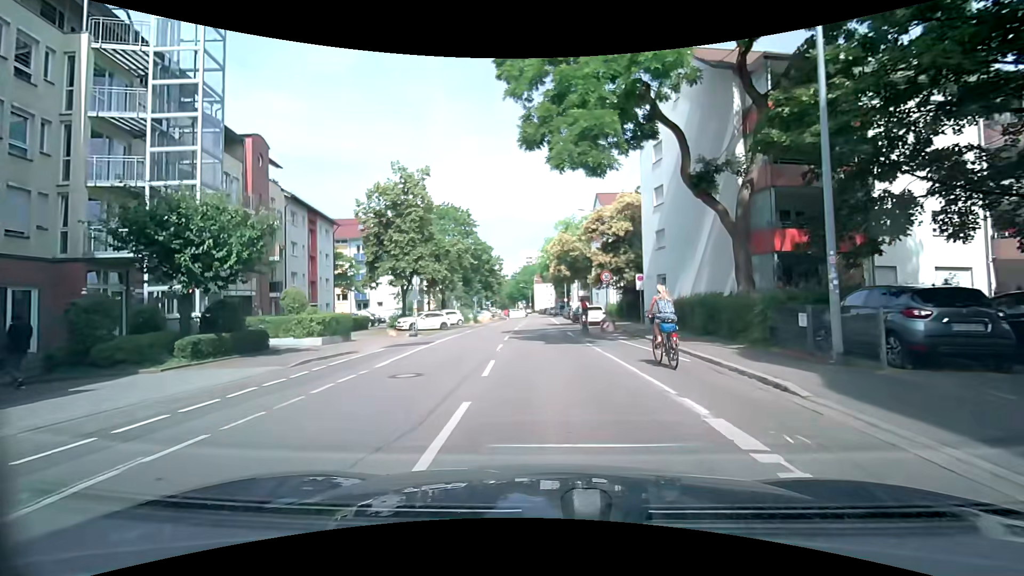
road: residential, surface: asphalt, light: Day
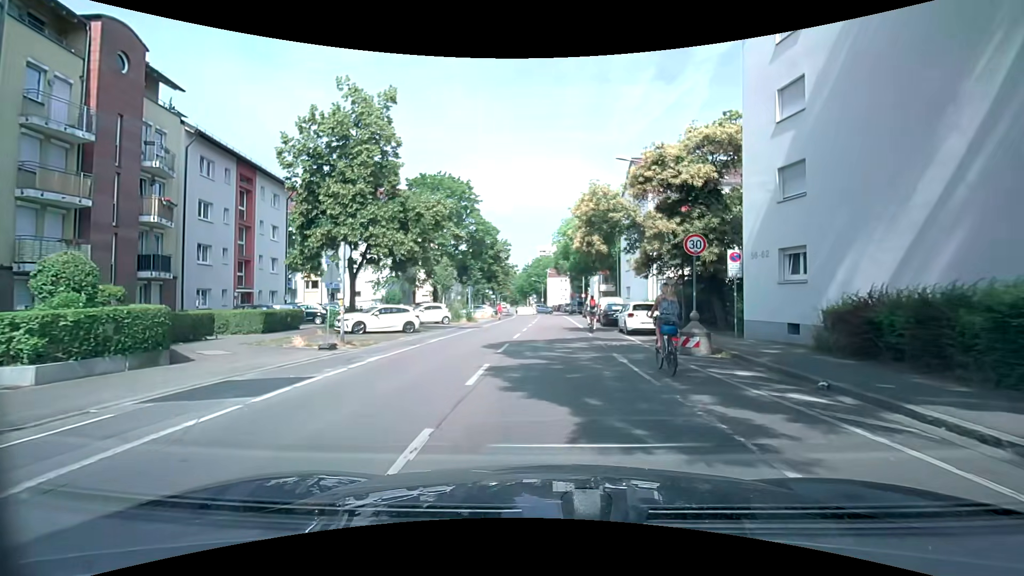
(-0.4, +13.7) m; -3°
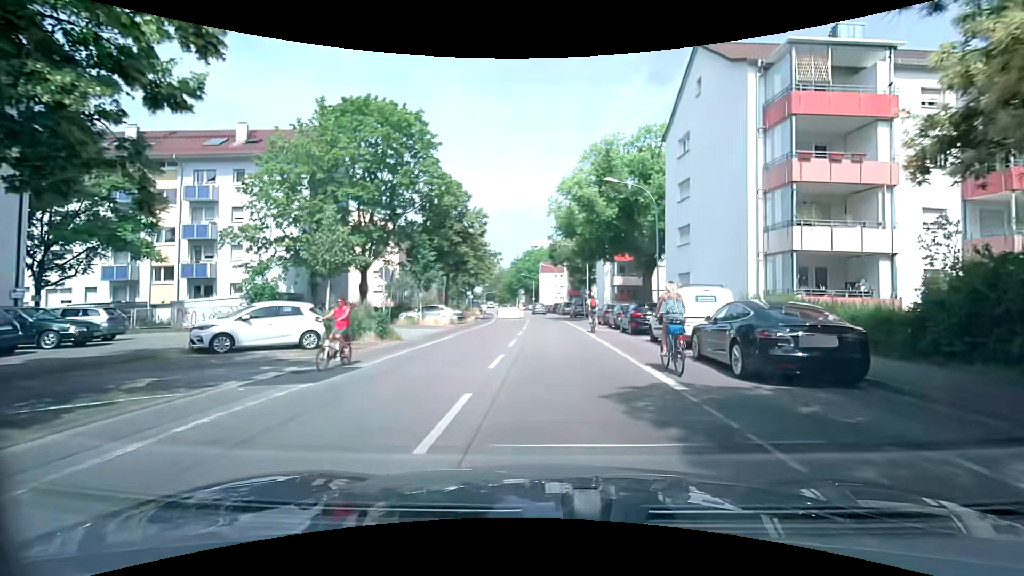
(0.0, +21.7) m; +2°
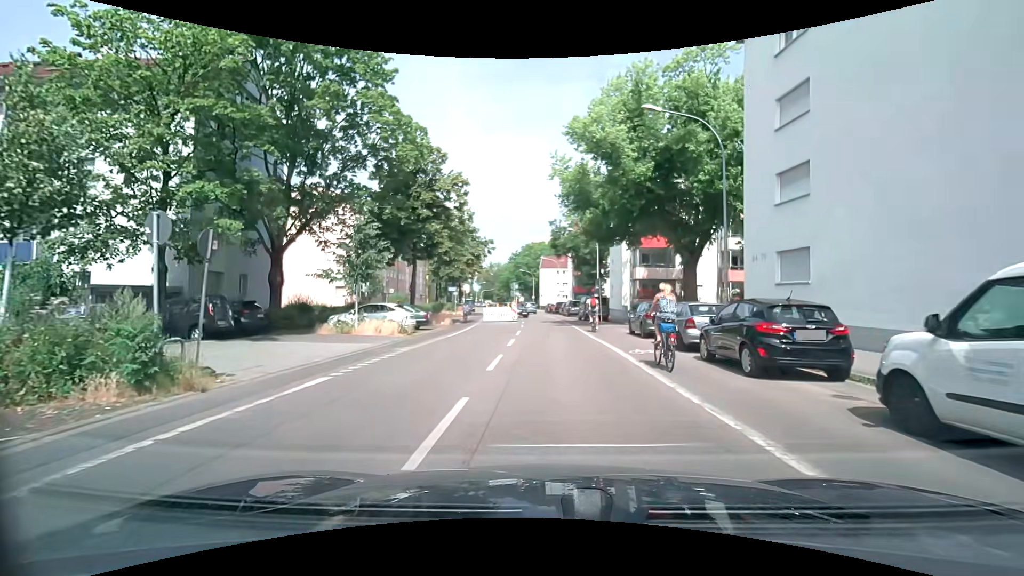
(0.0, +12.4) m; 0°
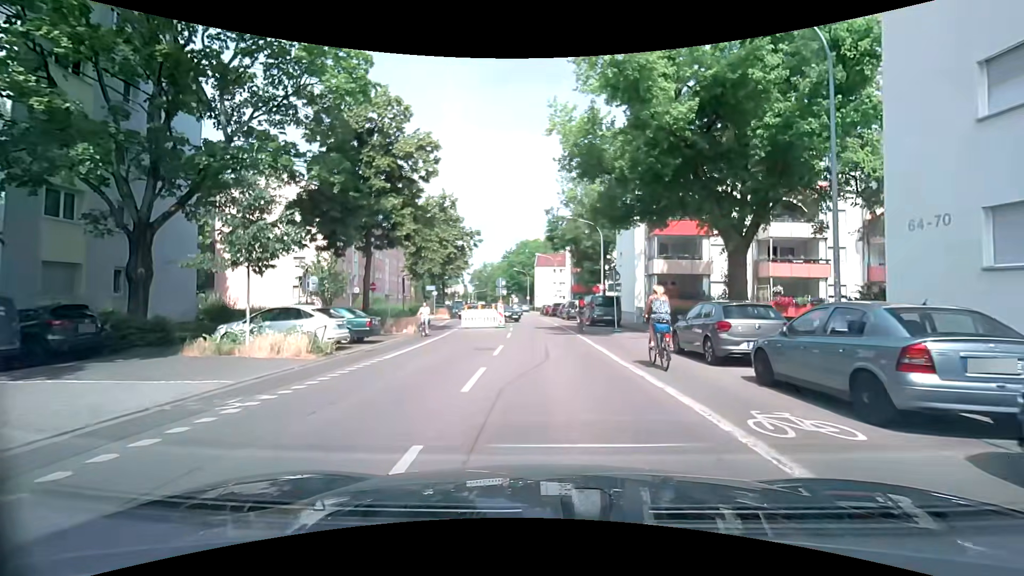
(0.0, +8.3) m; +1°
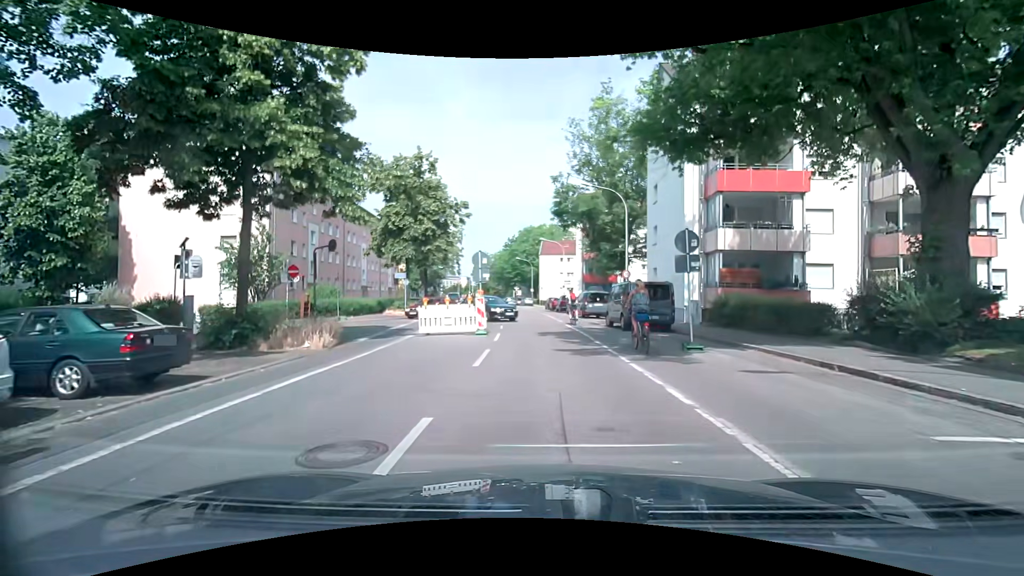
(-0.1, +11.1) m; 0°
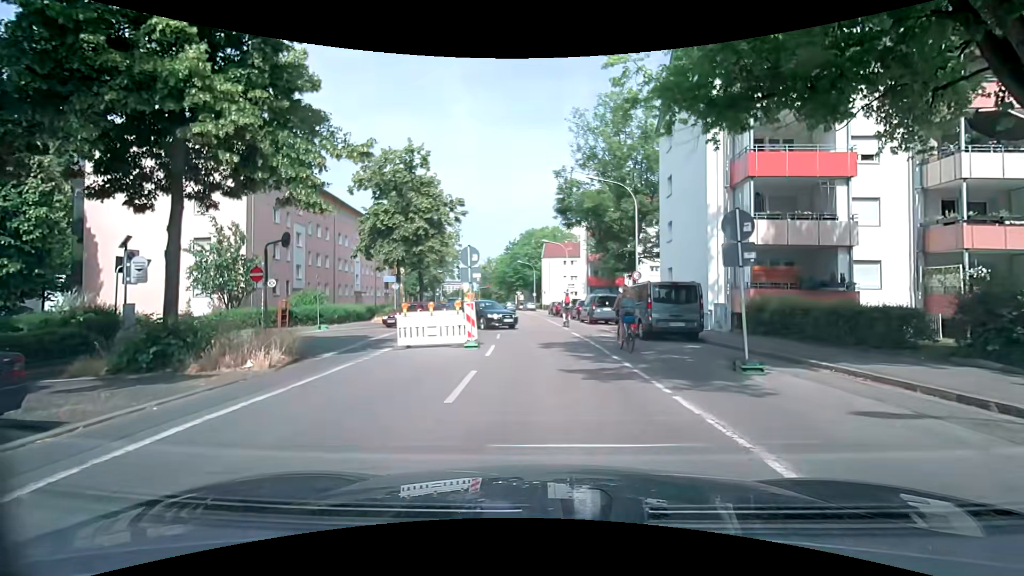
(0.0, +3.0) m; 0°
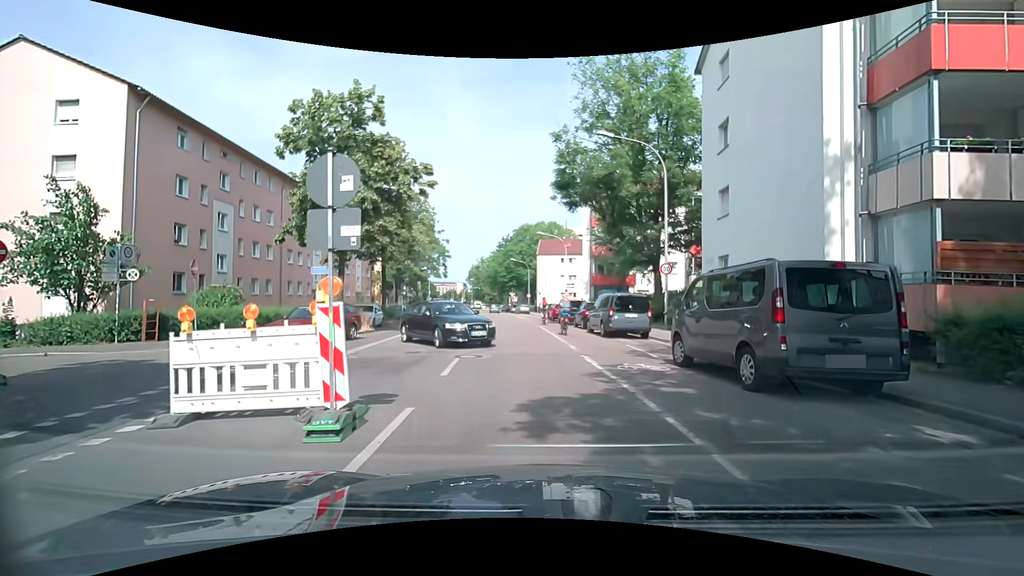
(-0.1, +9.0) m; +2°
(0, +10) (-1, +20) (-2, +30) (-4, +40) (-5, +50) (-6, +60) (-8, +69) (-10, +79) (-12, +89) (-13, +99) m
